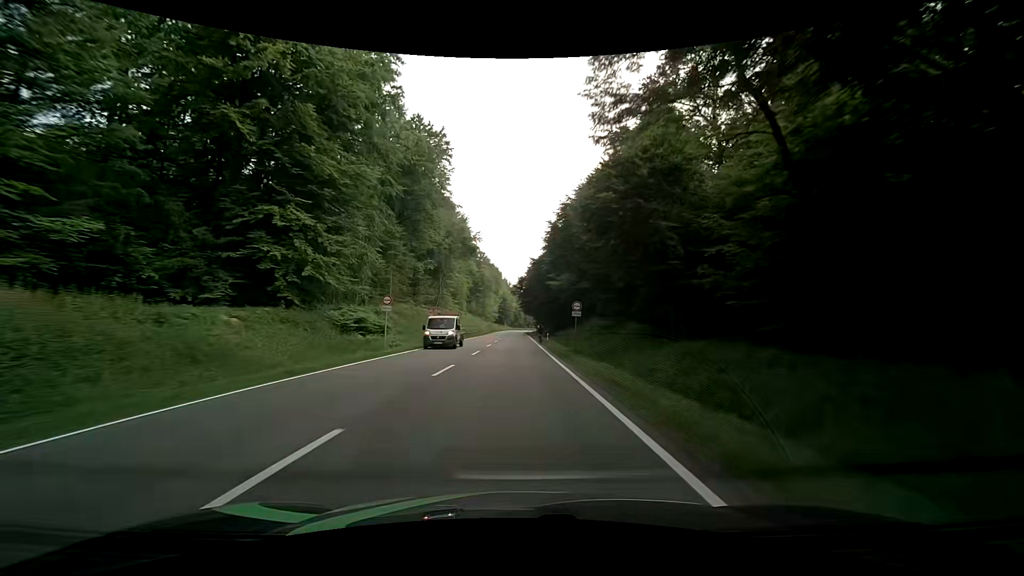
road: secondary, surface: asphalt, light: Day
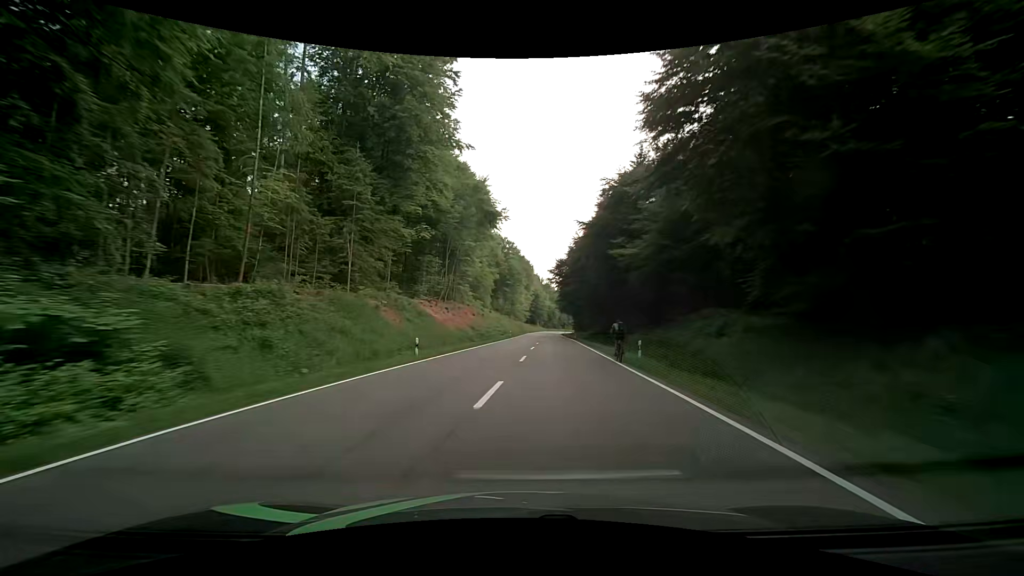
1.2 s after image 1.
(-0.4, +28.5) m; -3°
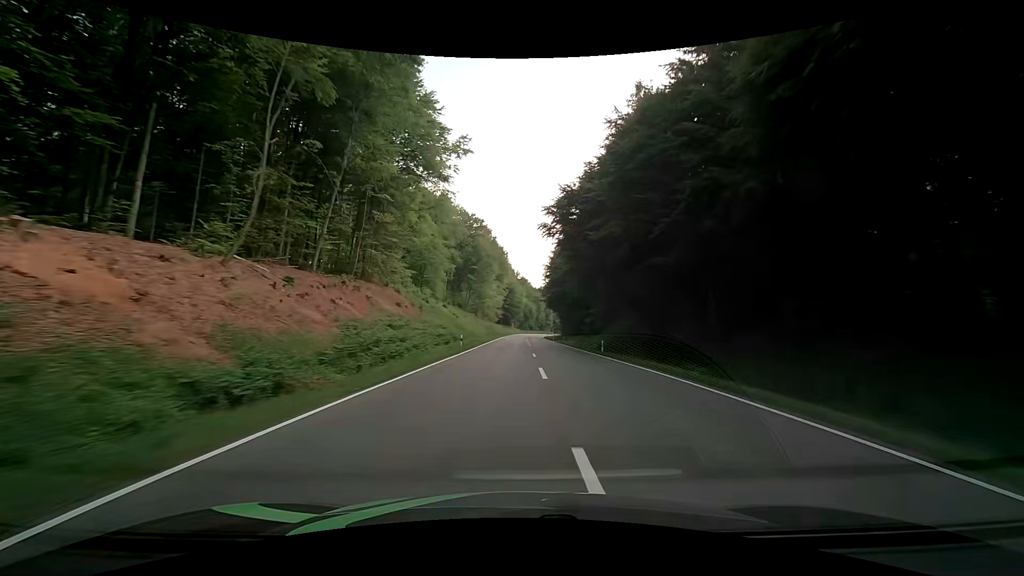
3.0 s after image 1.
(+0.9, +43.0) m; +3°
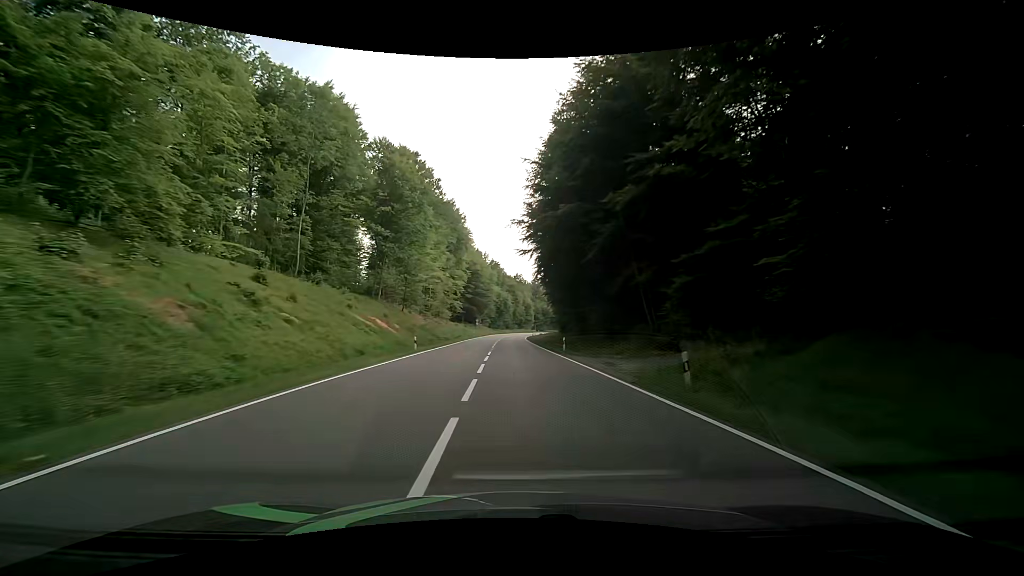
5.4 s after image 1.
(+2.0, +59.3) m; +3°
(0, +10) (0, +20) (0, +30) (-1, +40) (-1, +50) (-1, +60) (-1, +70) (-1, +80) (-1, +90) (-1, +100) m
